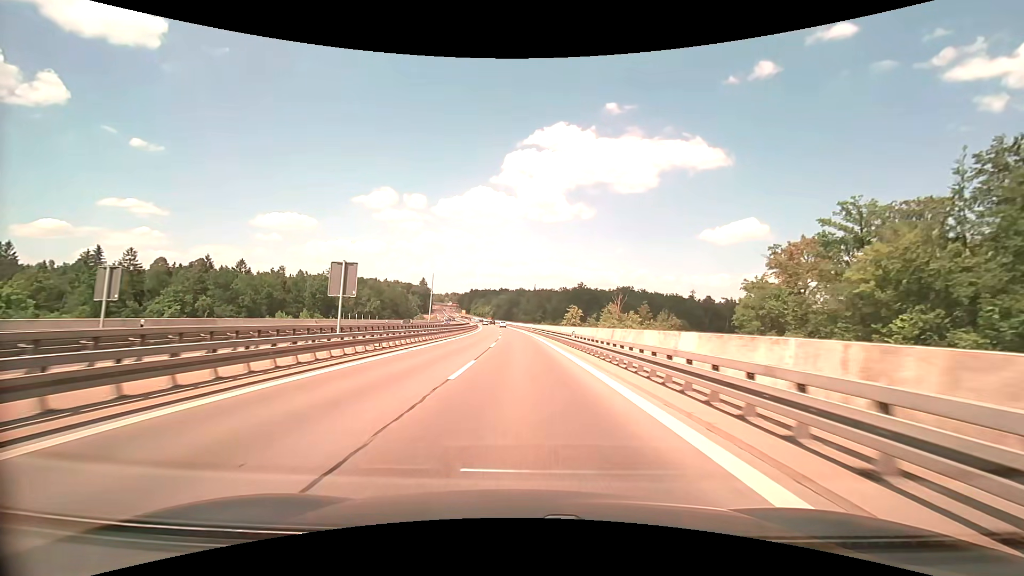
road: trunk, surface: asphalt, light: Day
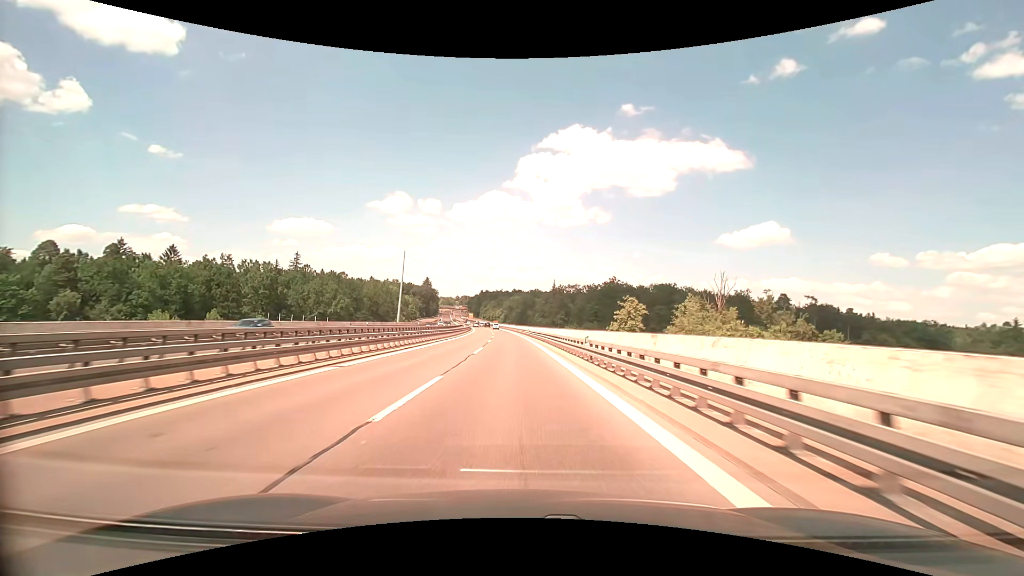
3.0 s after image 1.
(-0.8, +59.4) m; -2°
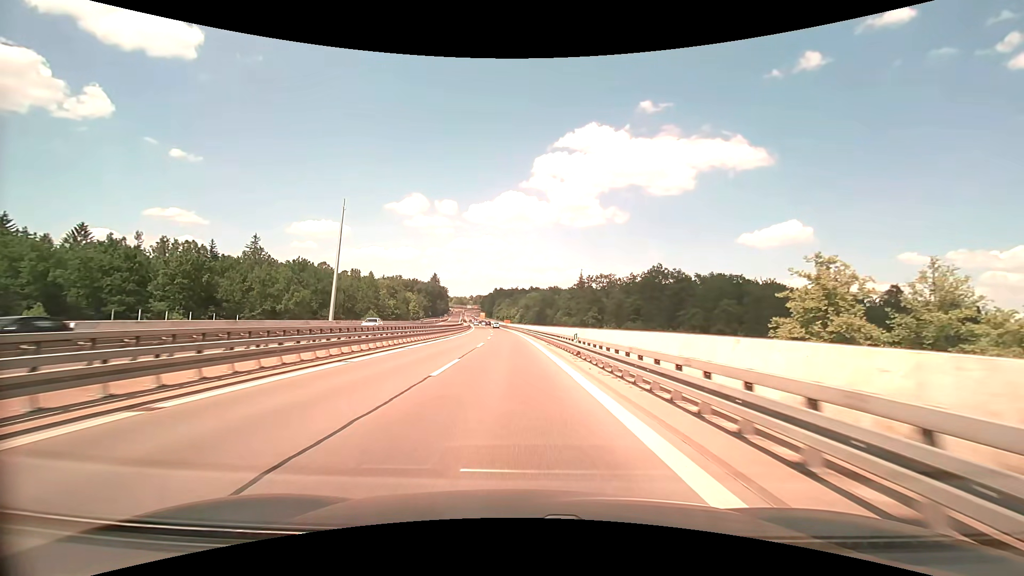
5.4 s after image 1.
(-1.1, +47.9) m; -2°
(0, +10) (0, +20) (-1, +30) (-1, +40) (-1, +50) (-2, +60) (-3, +70) (-3, +80) (-4, +90) (-5, +100) m
